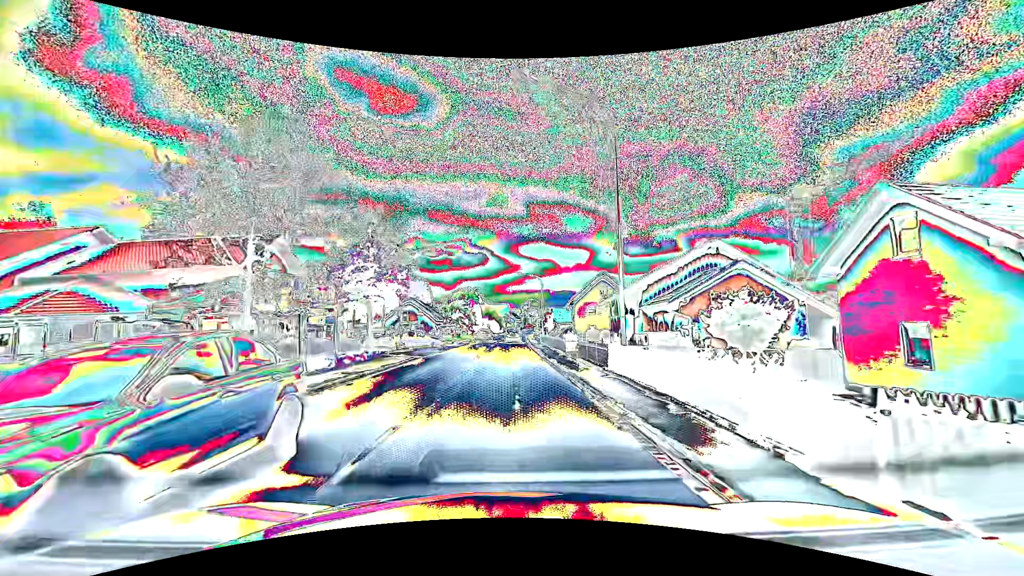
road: primary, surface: asphalt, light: Day
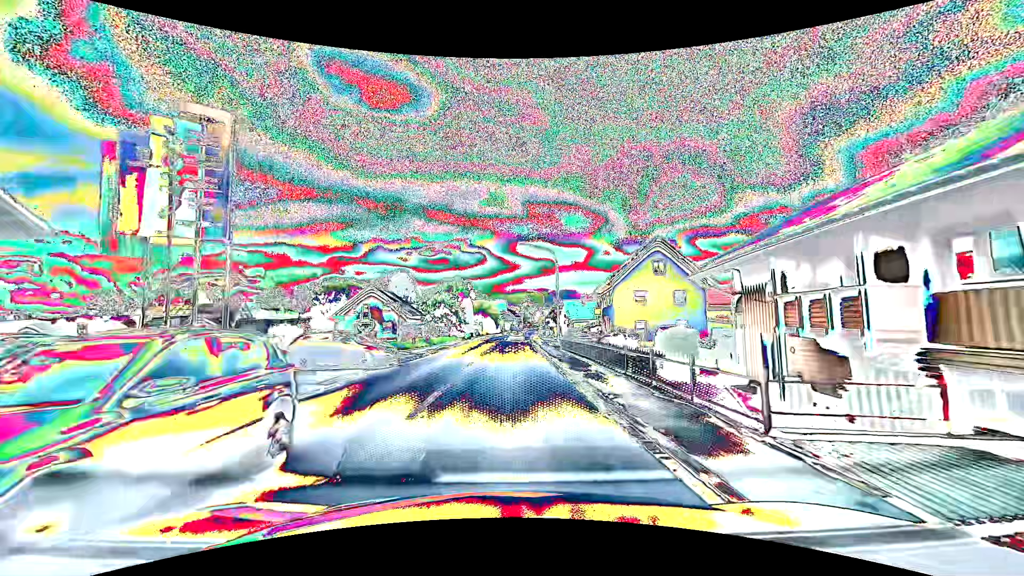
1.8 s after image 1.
(0.0, +23.7) m; 0°
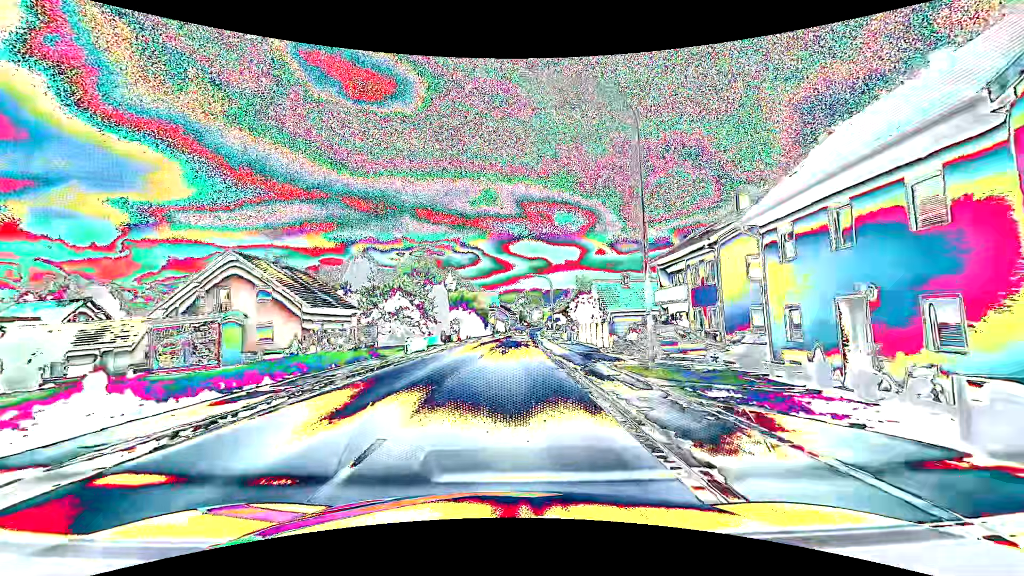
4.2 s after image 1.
(+0.3, +31.6) m; +1°
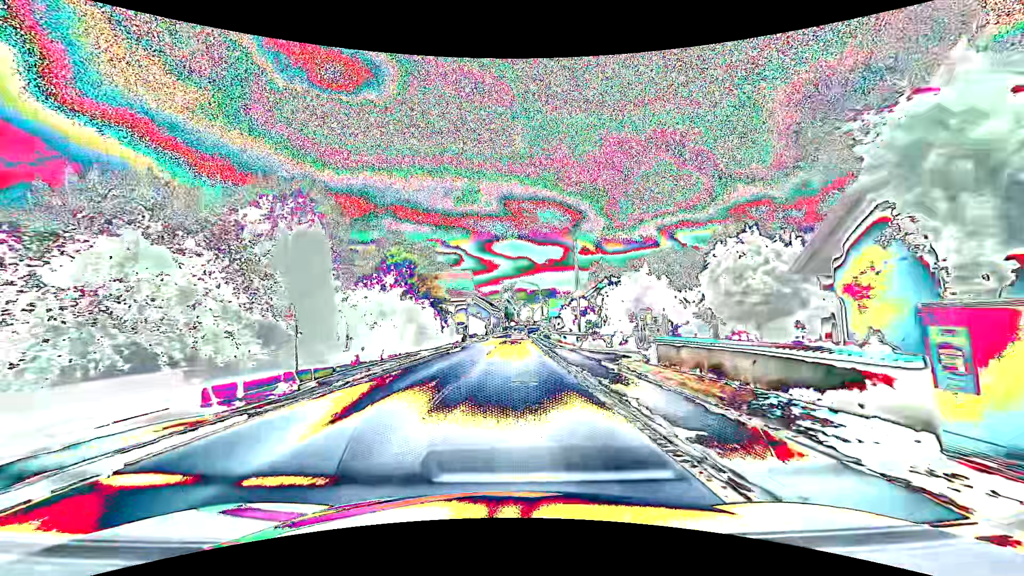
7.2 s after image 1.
(+0.5, +39.5) m; +2°
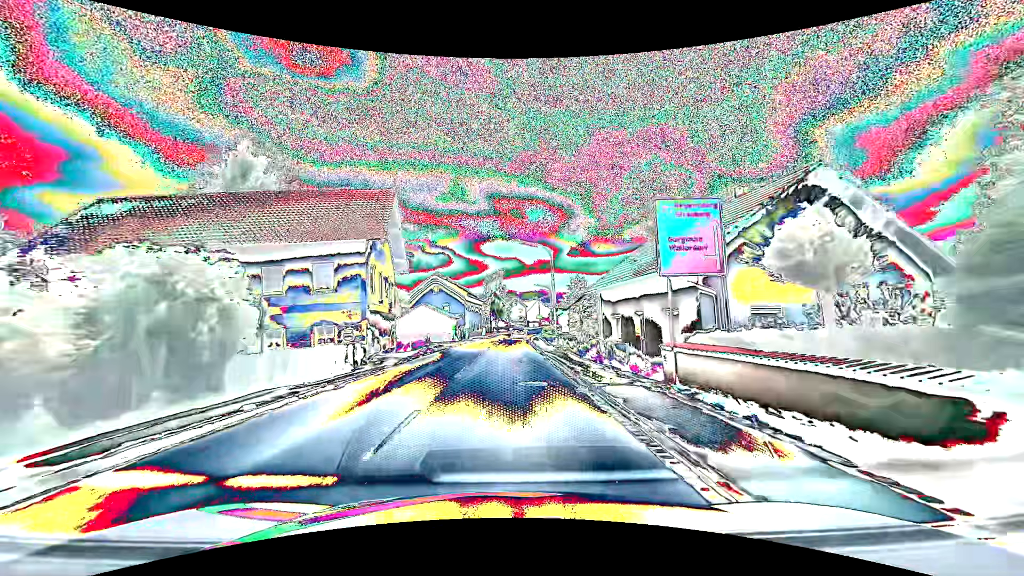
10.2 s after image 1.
(+0.5, +39.6) m; +1°
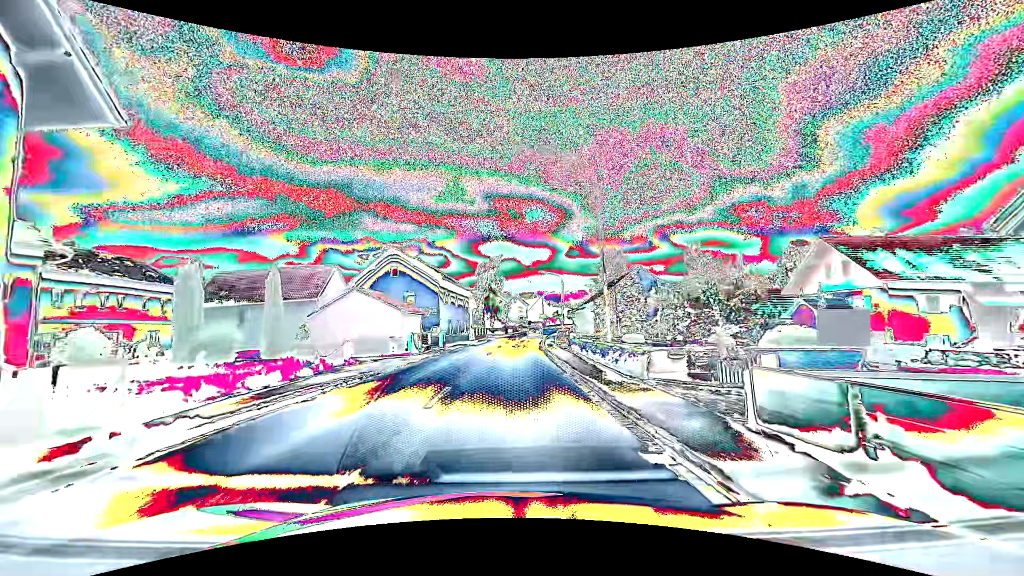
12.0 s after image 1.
(+0.1, +23.7) m; +1°
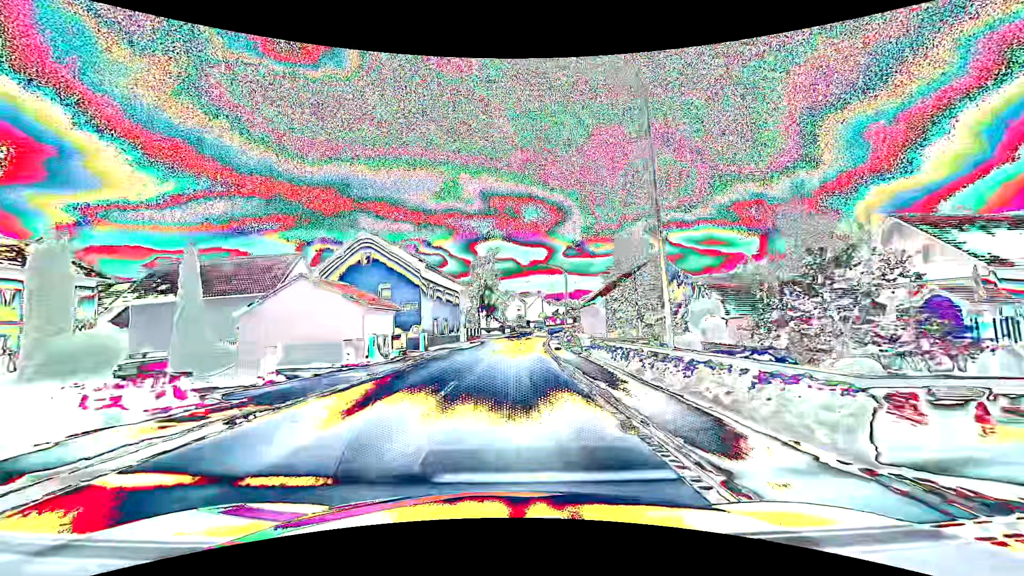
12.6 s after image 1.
(-0.1, +7.9) m; -1°
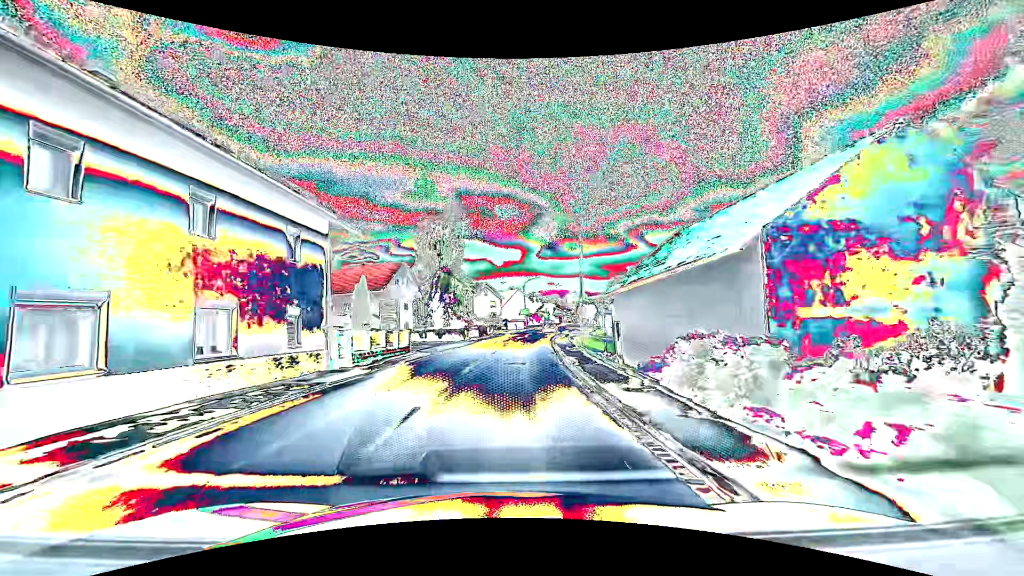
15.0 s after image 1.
(+1.0, +31.6) m; +3°
(0, +10) (0, +20) (+1, +30) (+1, +40) (+2, +50) (+4, +60) (+5, +70) (+7, +80) (+9, +89) (+11, +99) m
